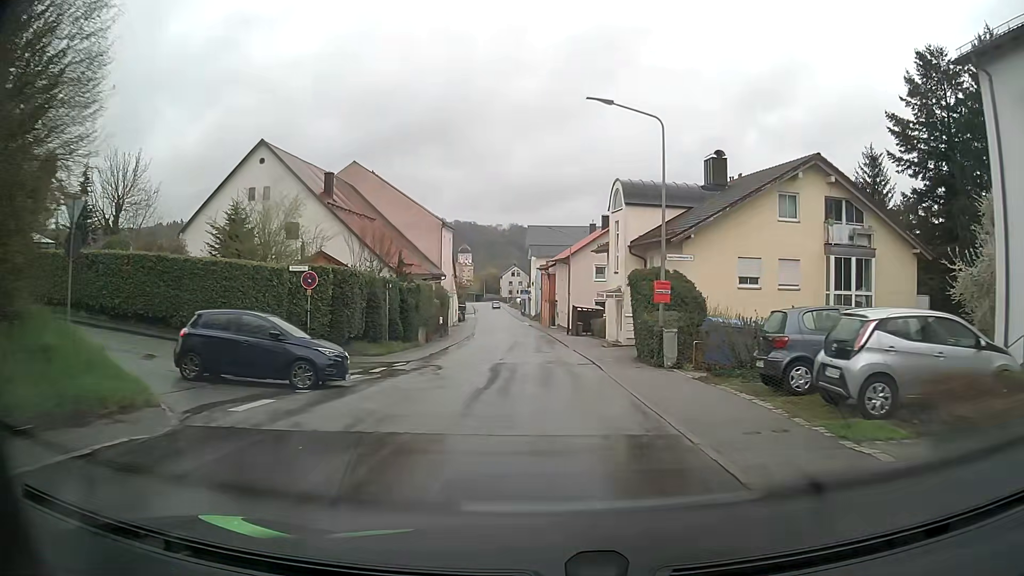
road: tertiary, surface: asphalt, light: Day
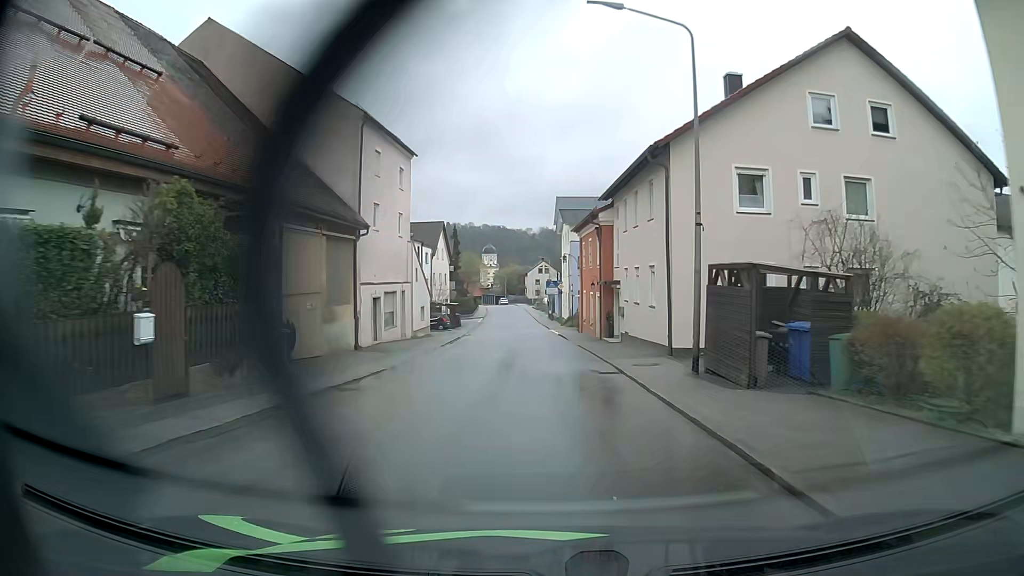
(-0.5, +36.6) m; -2°
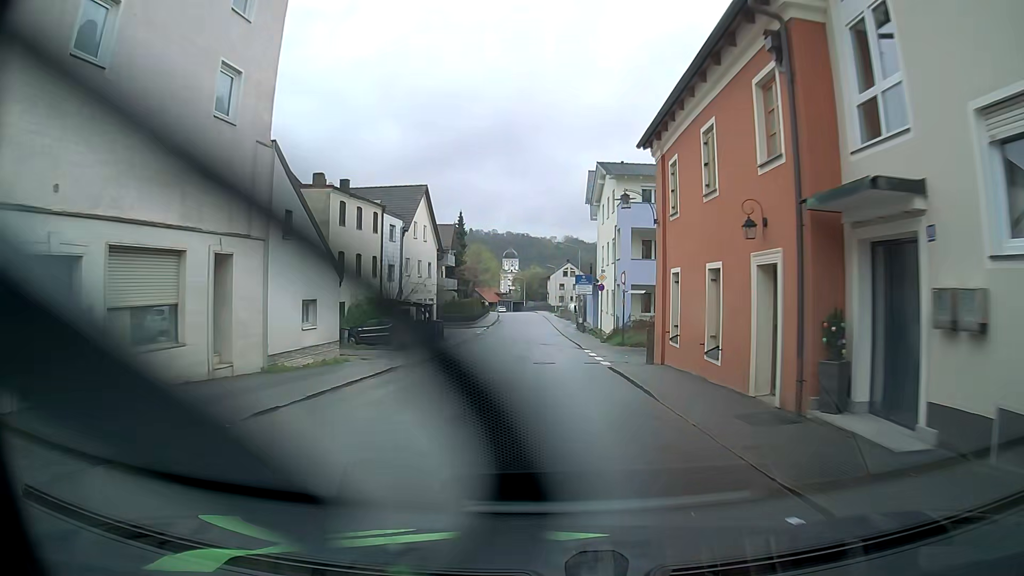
(-0.6, +23.8) m; -2°
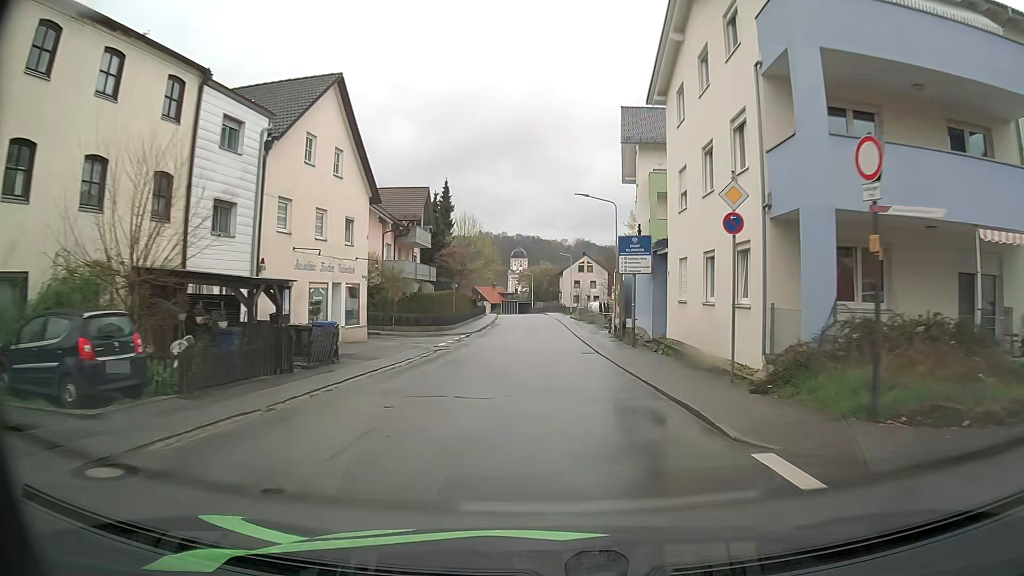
(-0.3, +24.4) m; -1°
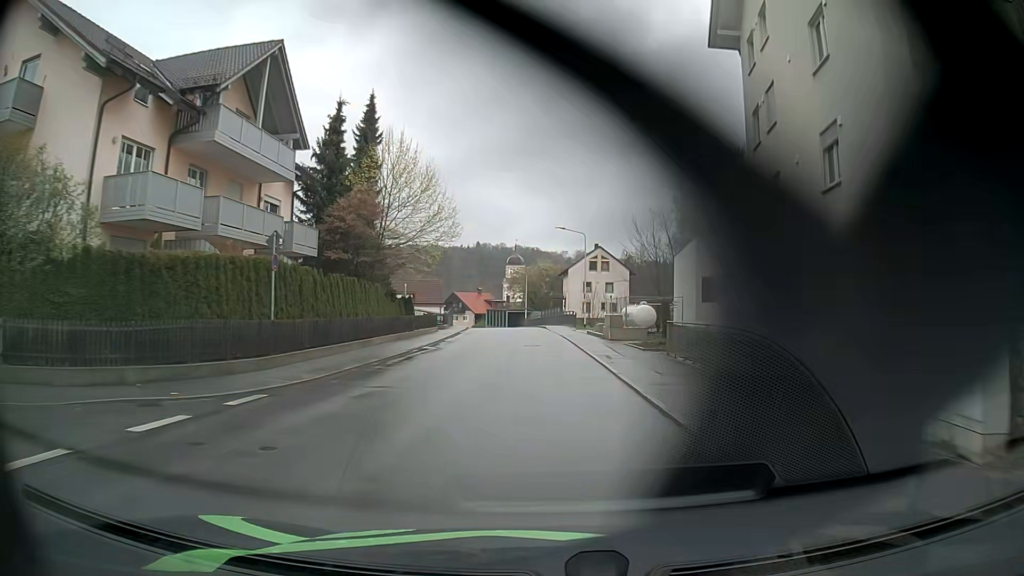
(-0.1, +33.2) m; 0°
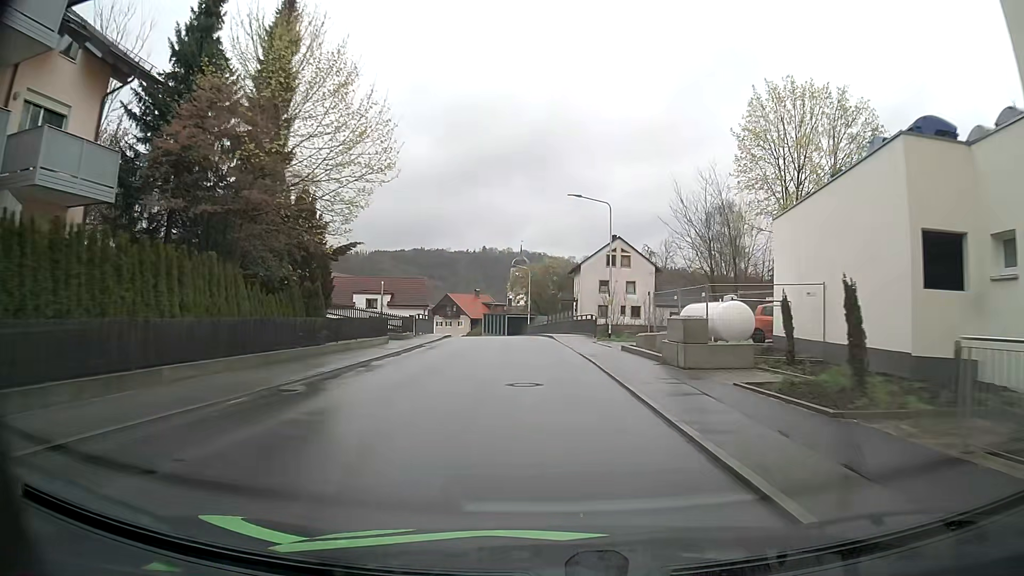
(0.0, +16.3) m; -1°
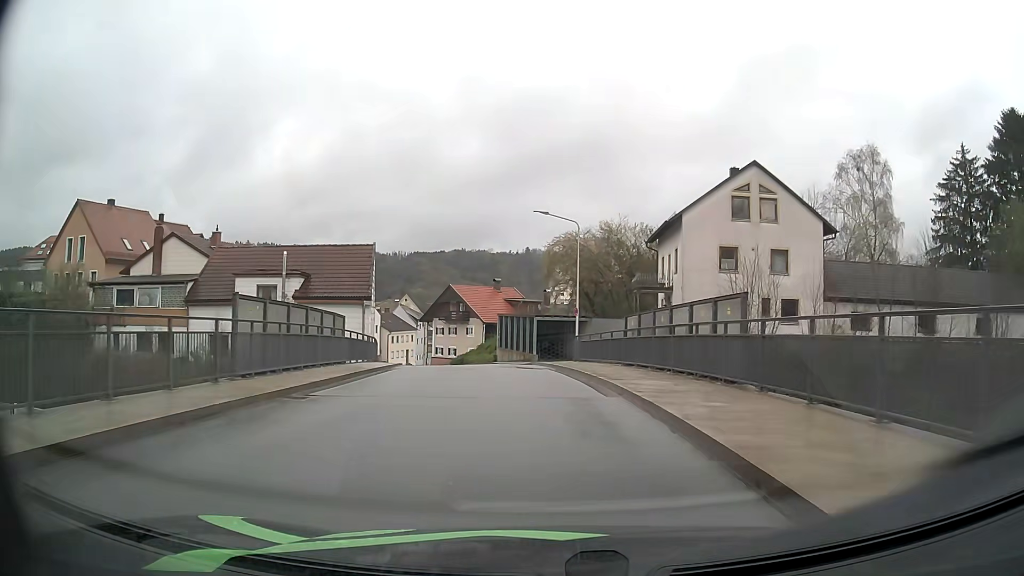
(-1.0, +37.5) m; -3°
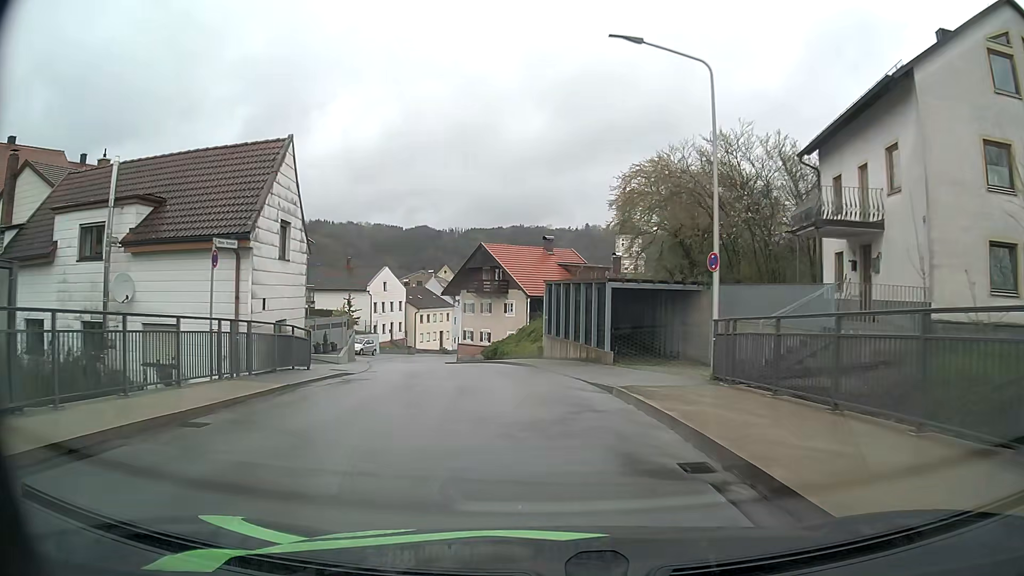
(-0.8, +20.2) m; -5°
(0, +10) (-1, +20) (-3, +30) (-6, +39) (-8, +49) (-10, +59) (-10, +69) (-9, +79) (-7, +89) (-6, +99) m
